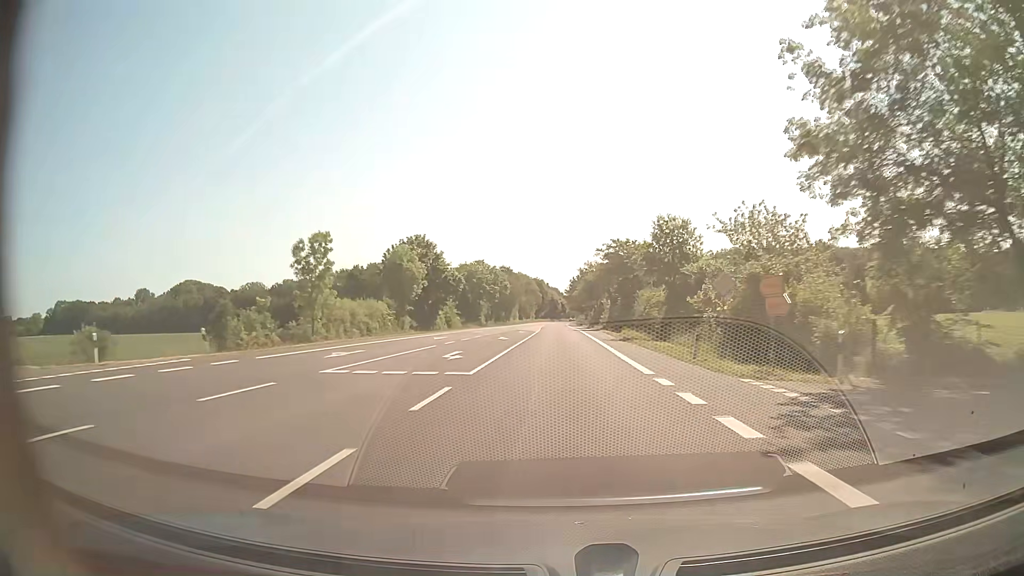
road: secondary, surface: asphalt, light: Day
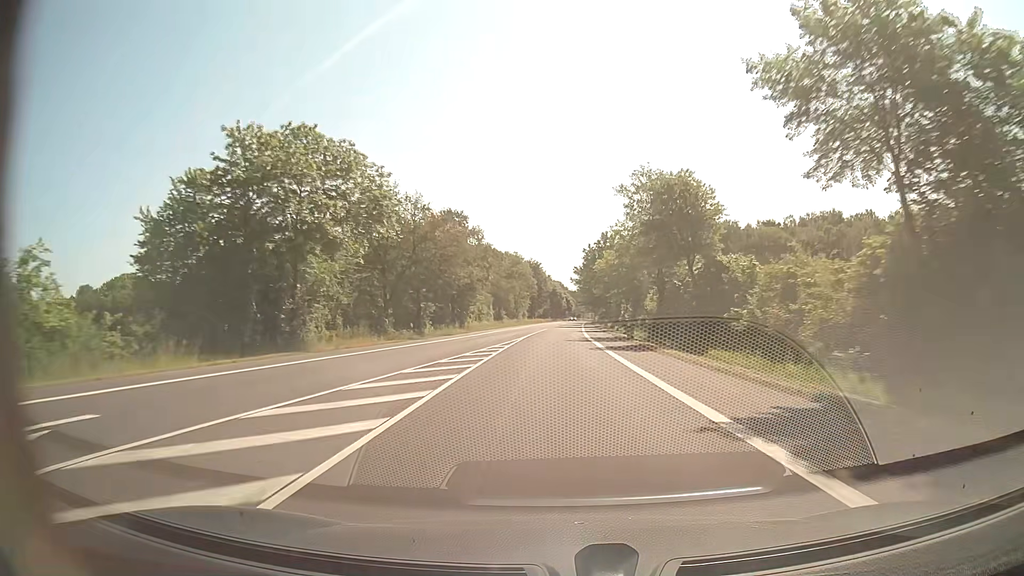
(-0.1, +79.0) m; 0°
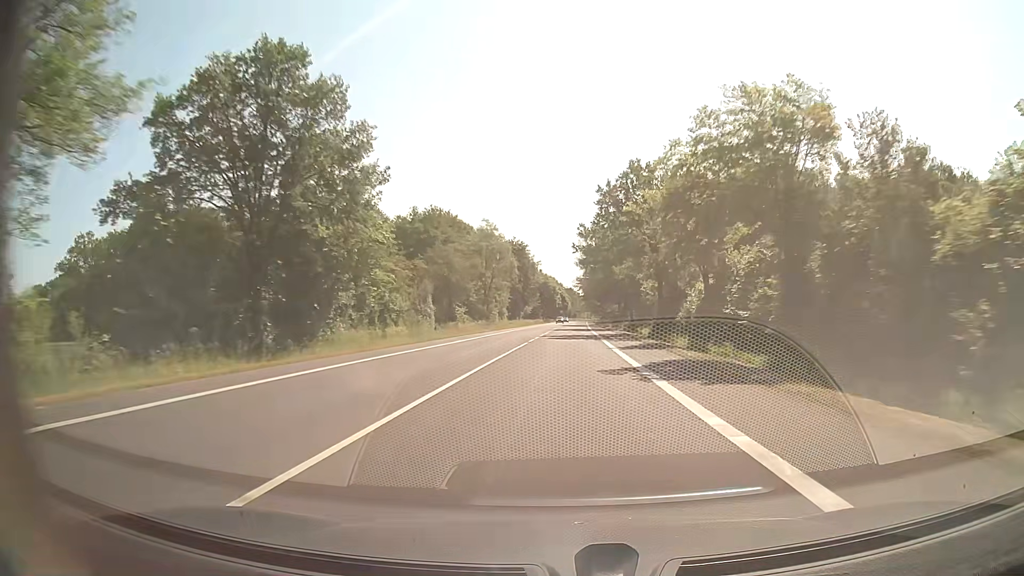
(0.0, +47.4) m; 0°
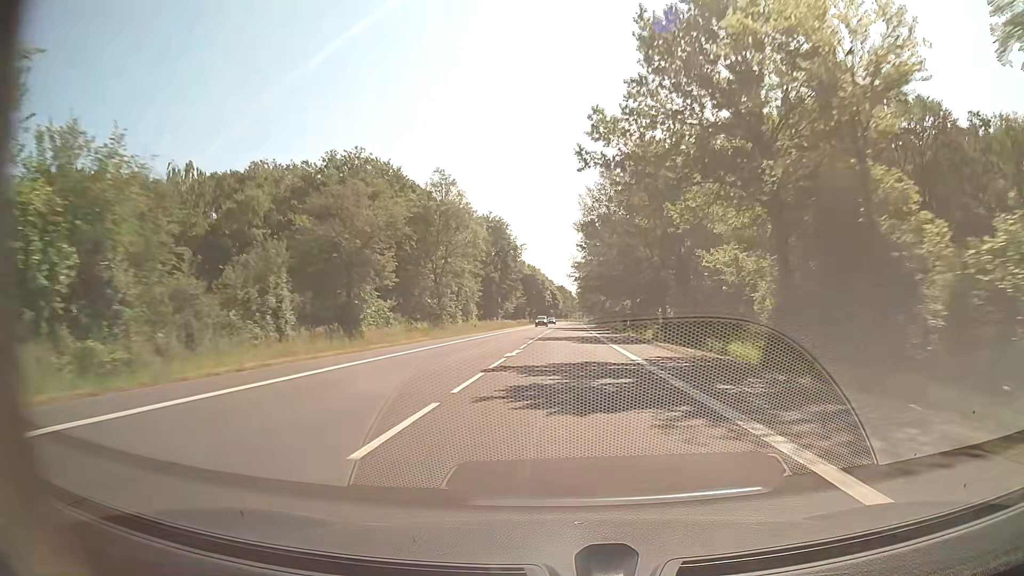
(+0.2, +31.6) m; 0°
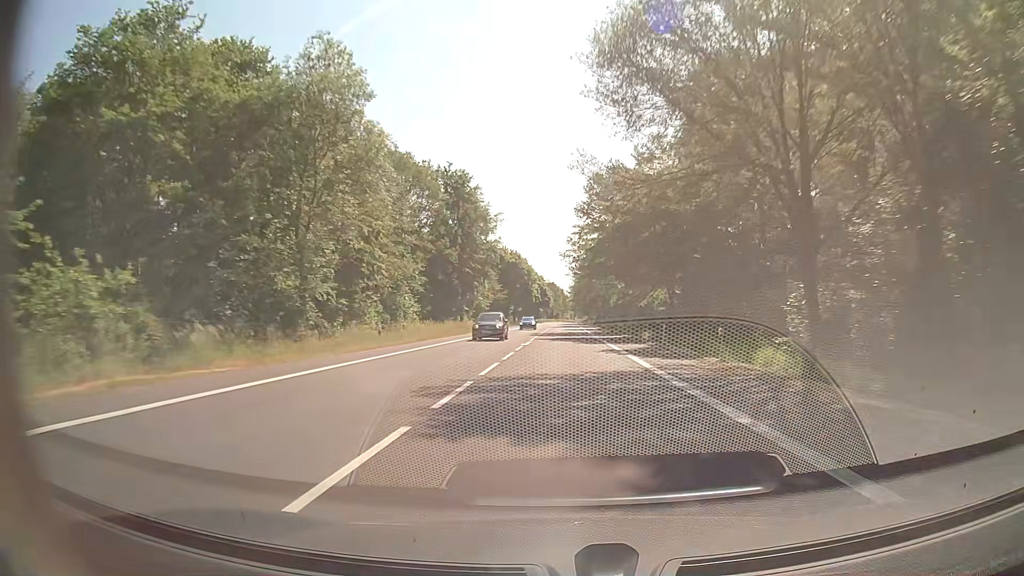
(+0.4, +31.6) m; +1°
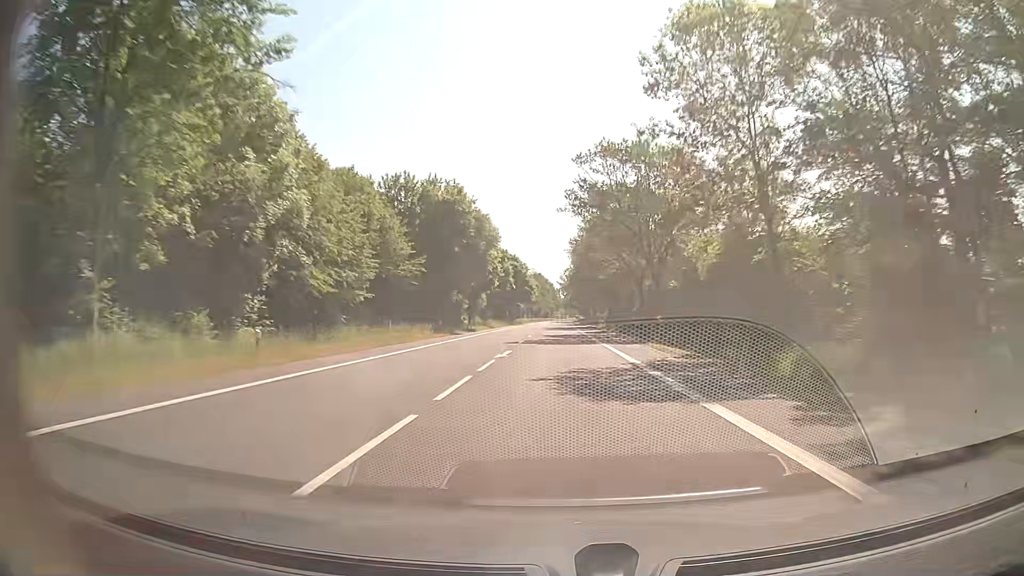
(+0.7, +63.4) m; +1°
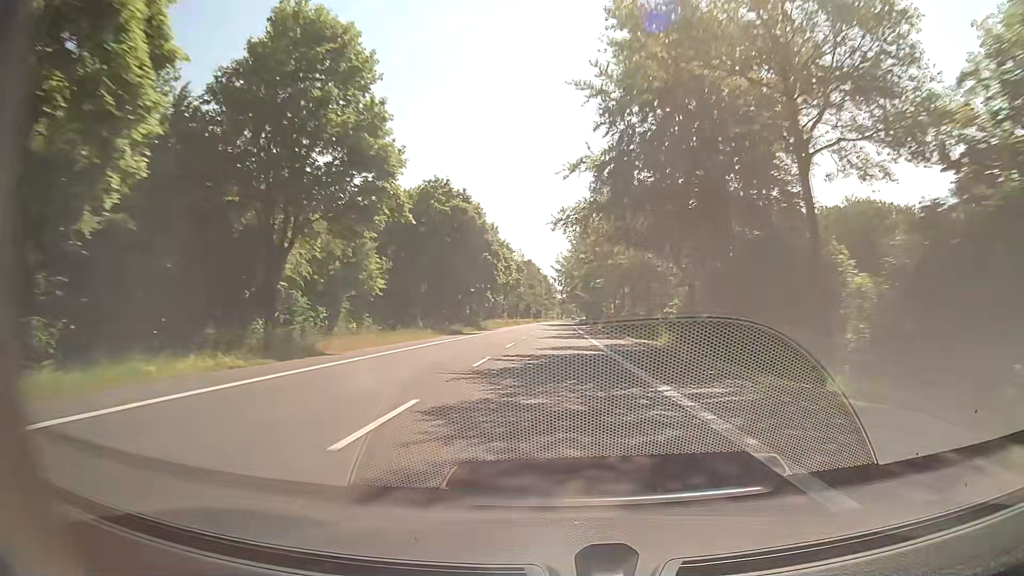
(+0.3, +63.4) m; 0°
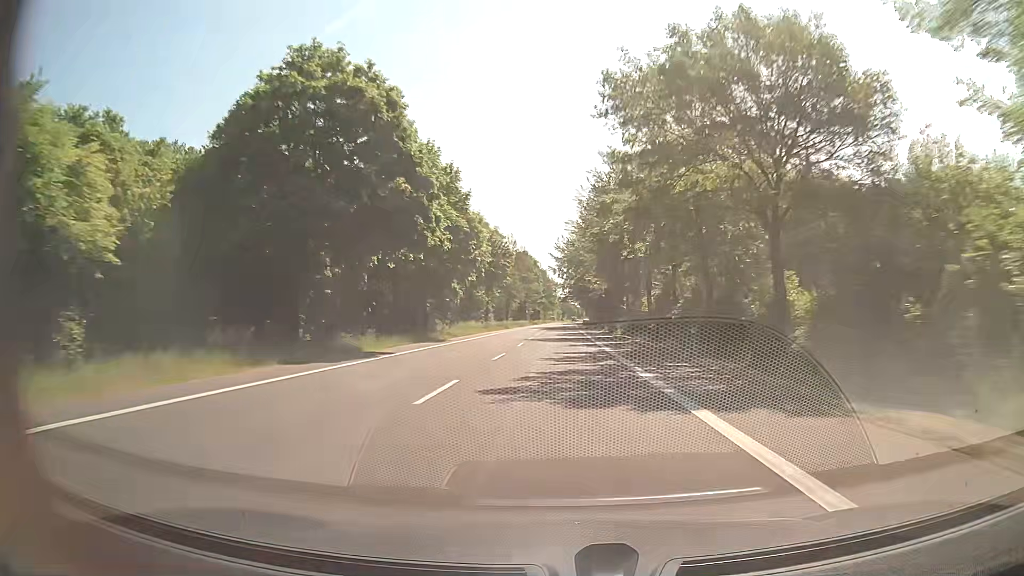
(+0.1, +31.7) m; 0°
(0, +10) (0, +20) (0, +30) (0, +40) (0, +50) (0, +60) (0, +70) (0, +80) (+1, +90) (+1, +100) m
